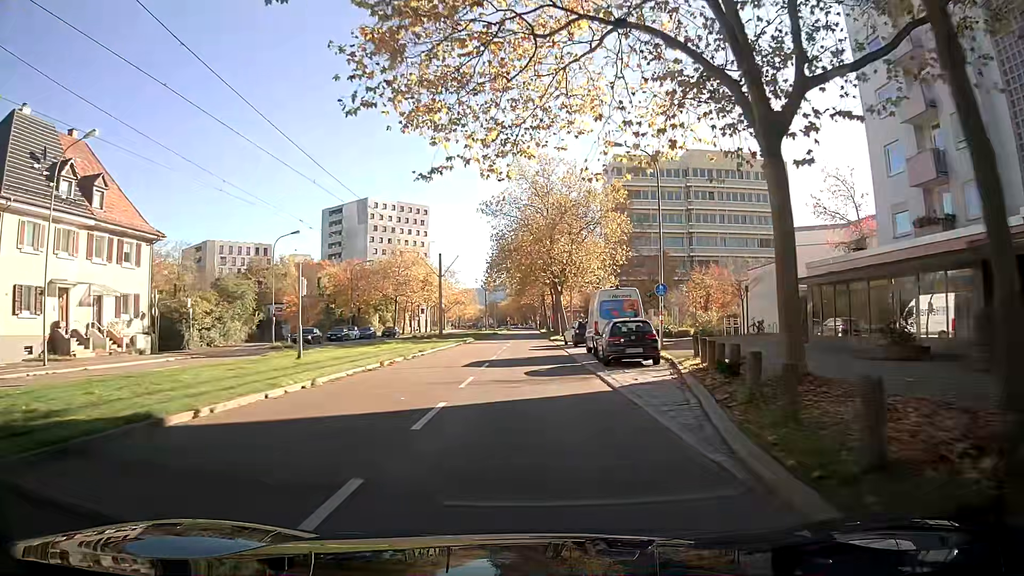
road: tertiary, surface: asphalt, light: Day
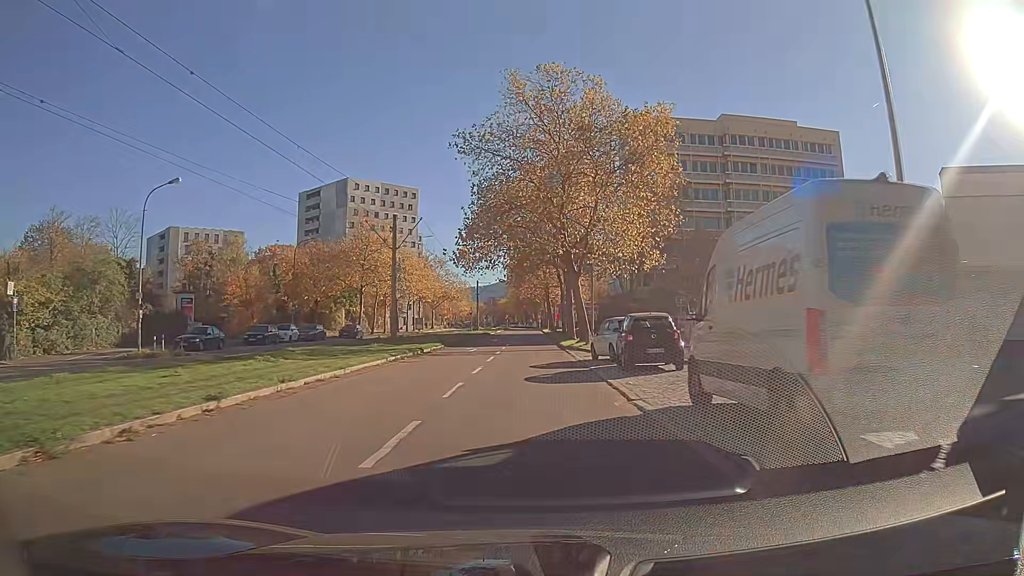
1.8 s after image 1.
(-0.1, +20.2) m; 0°
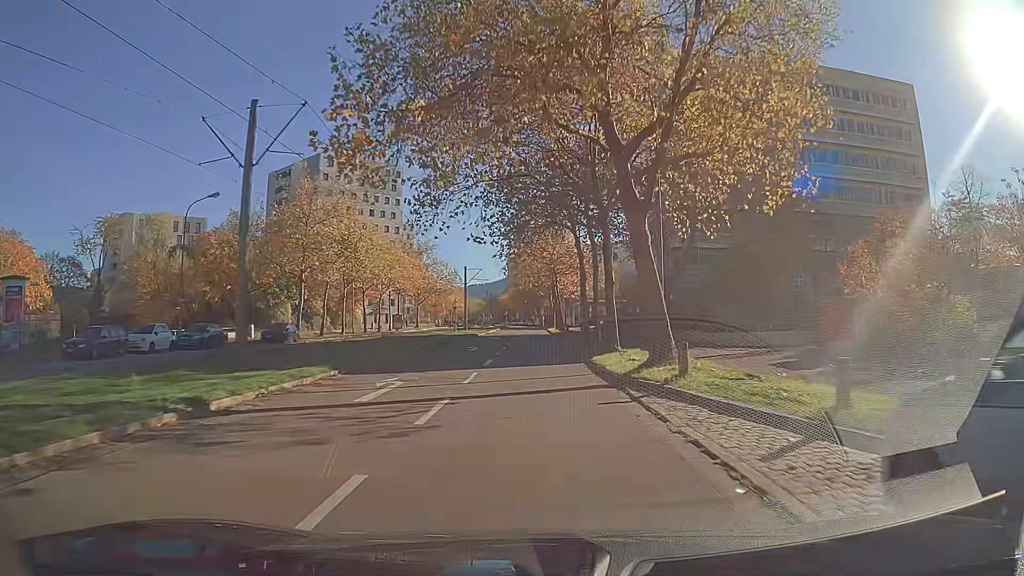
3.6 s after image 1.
(0.0, +21.0) m; 0°
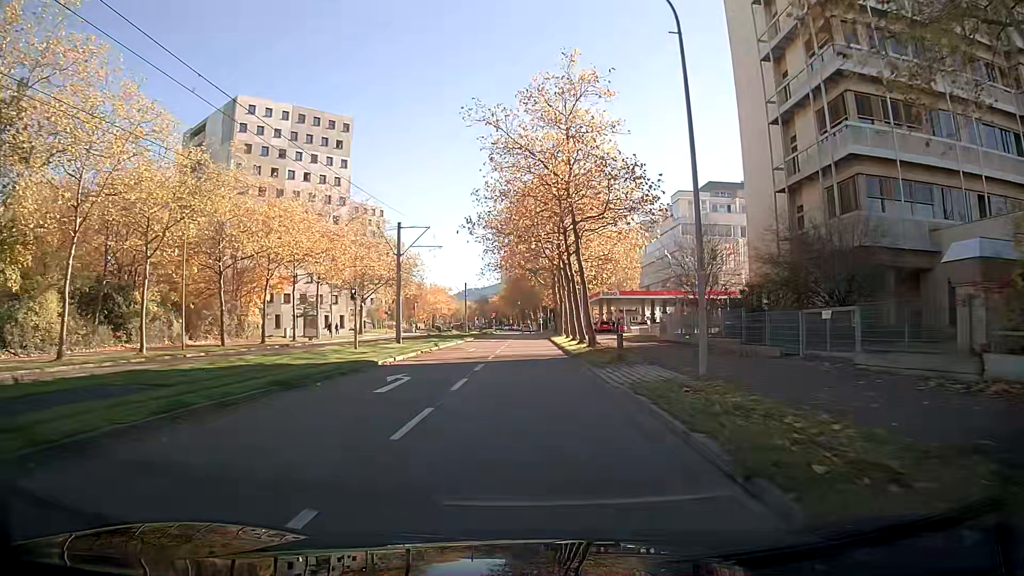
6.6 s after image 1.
(+0.1, +36.5) m; +1°
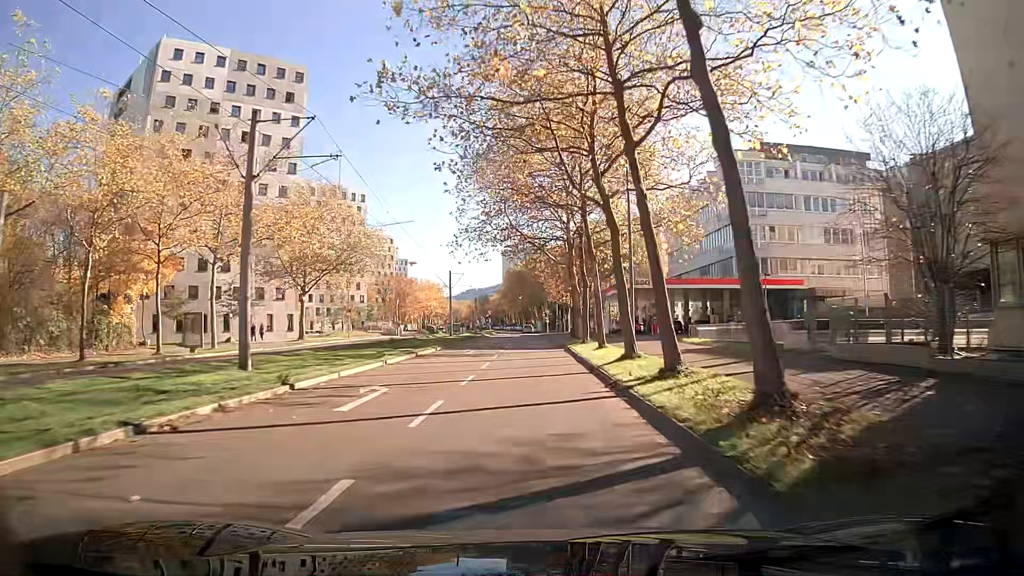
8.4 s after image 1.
(0.0, +22.7) m; 0°
(0, +10) (0, +20) (0, +30) (0, +40) (0, +50) (0, +60) (0, +70) (-1, +80) (-1, +90) (-1, +100) m
